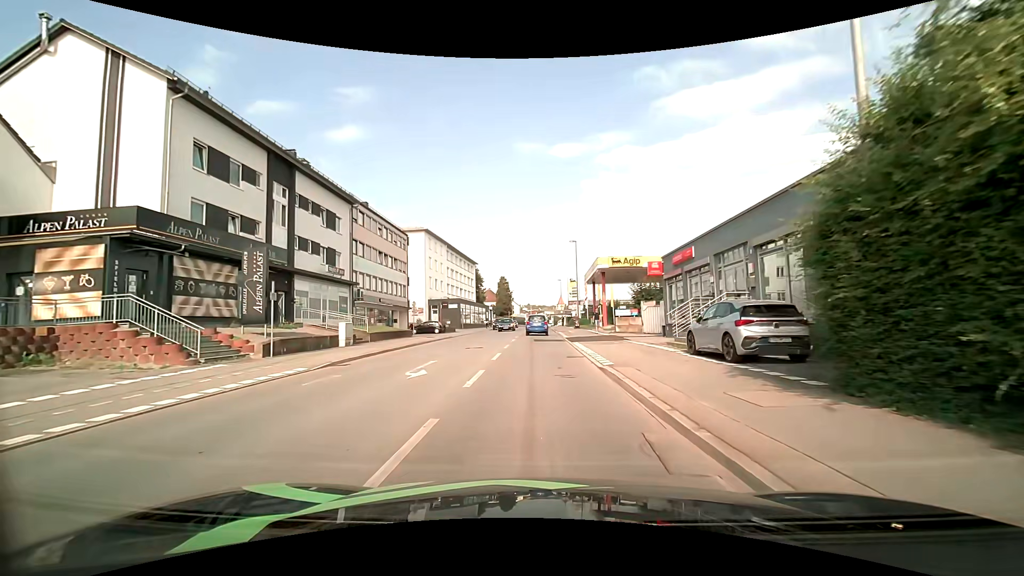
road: tertiary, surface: asphalt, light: Day
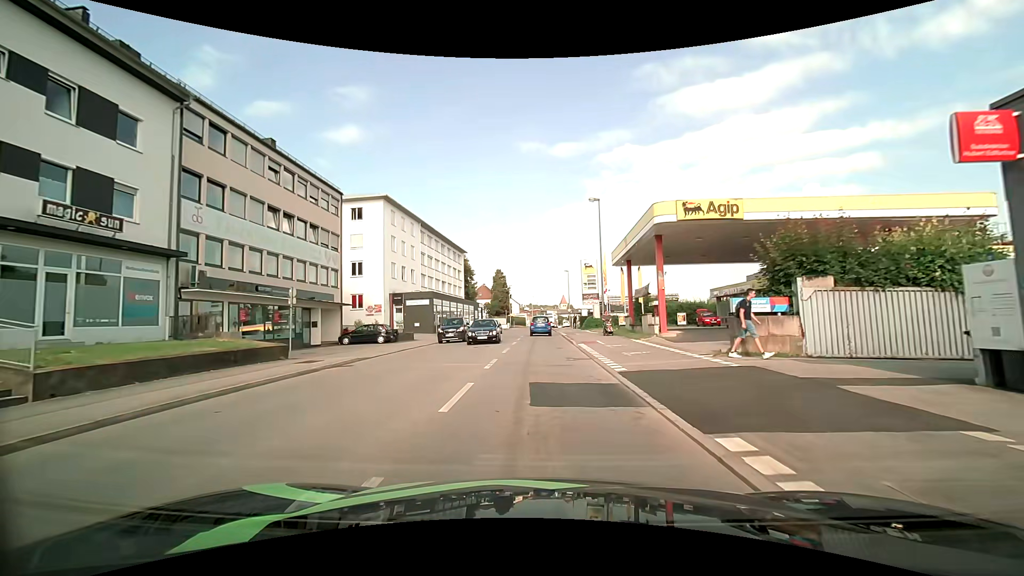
(0.0, +20.6) m; -1°
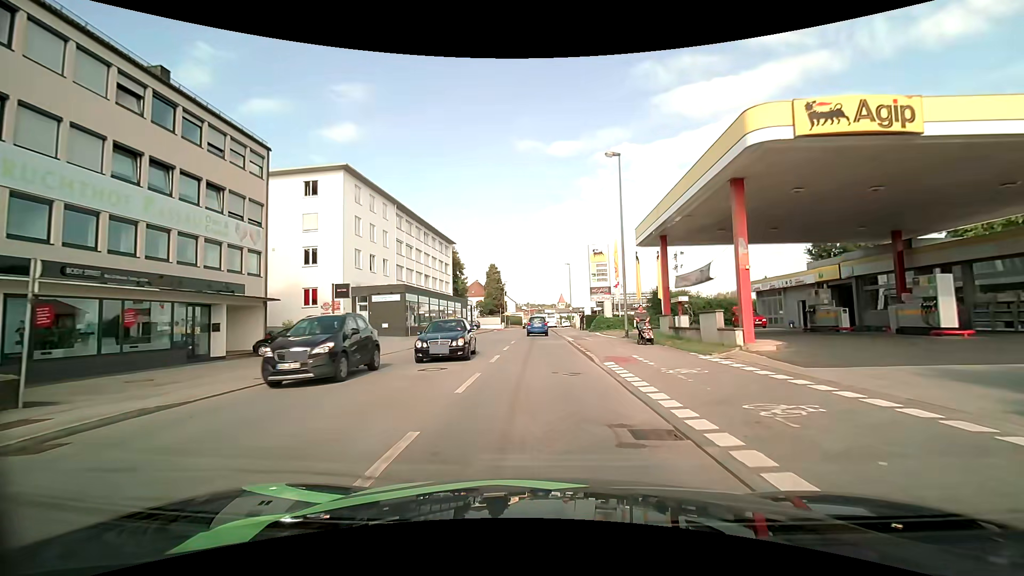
(+0.2, +10.4) m; +1°
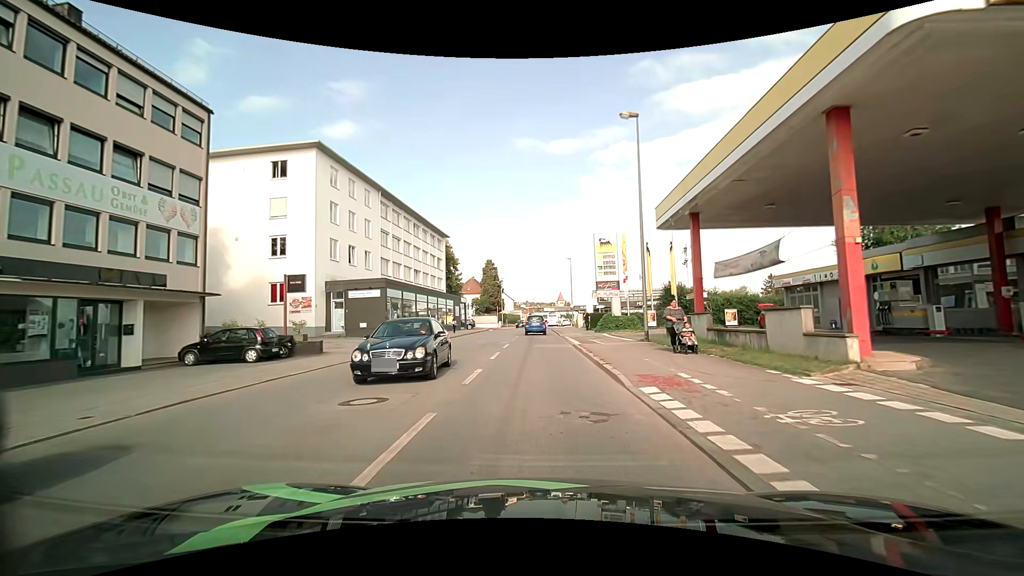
(0.0, +5.2) m; +1°
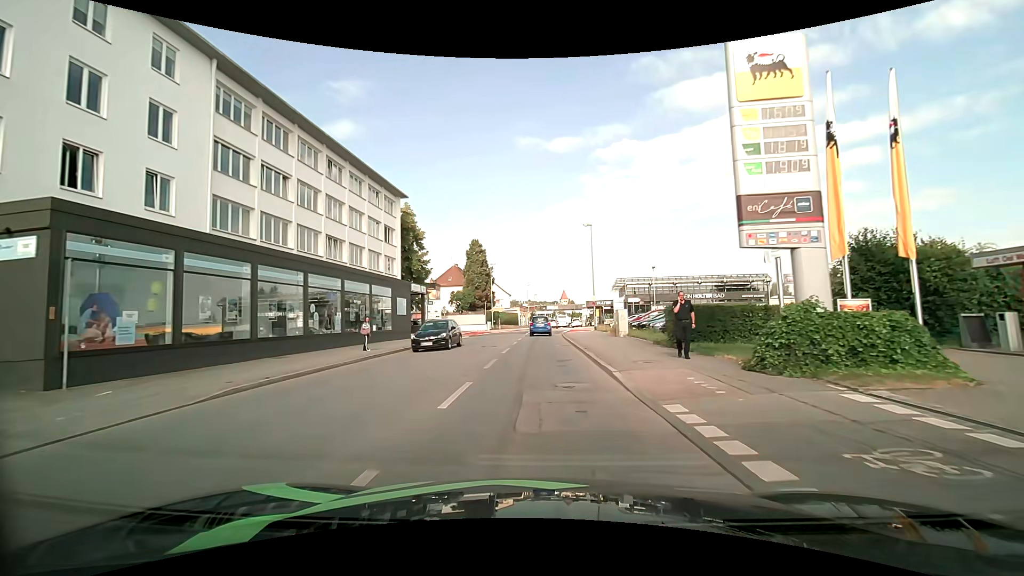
(-0.3, +26.8) m; -1°
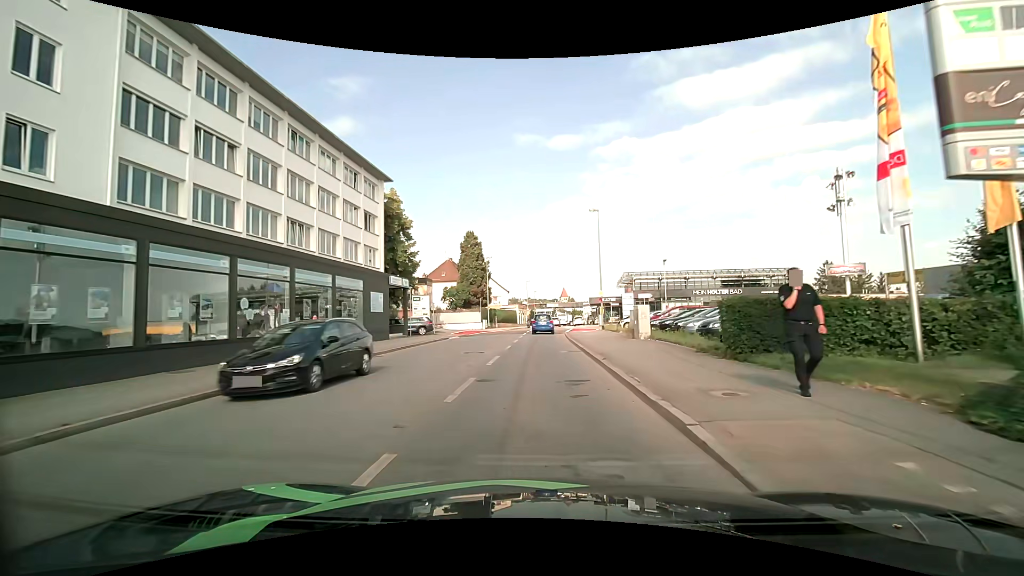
(0.0, +5.6) m; 0°
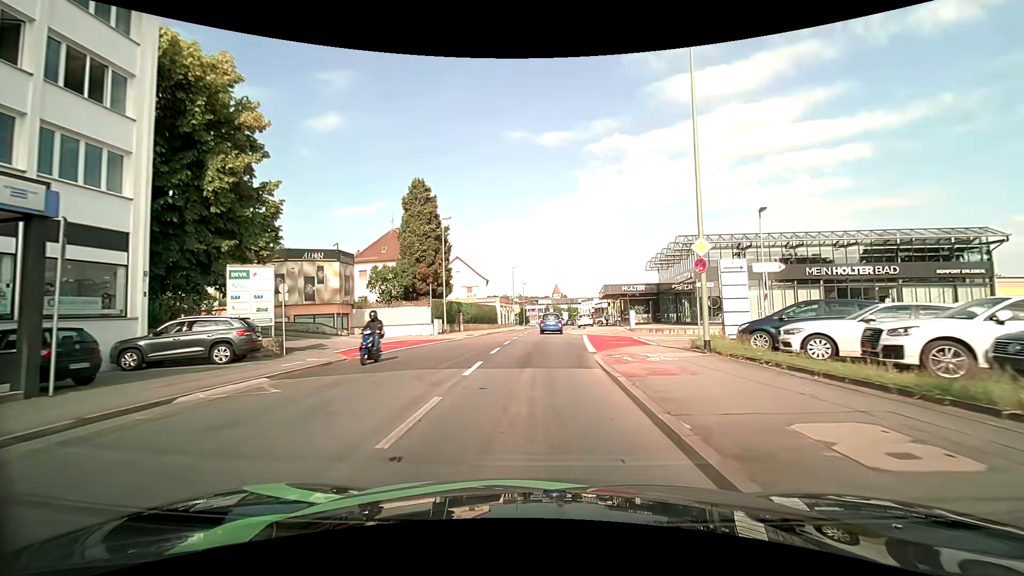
(+0.2, +27.1) m; +1°
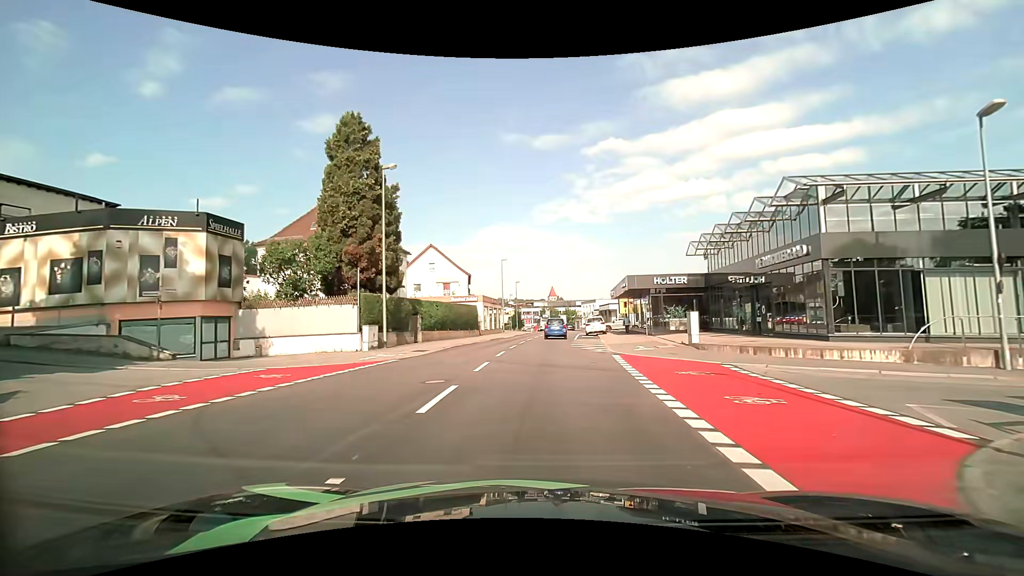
(+0.1, +15.9) m; 0°
(0, +10) (0, +20) (+1, +30) (+1, +40) (+2, +50) (+3, +60) (+4, +70) (+4, +80) (+4, +90) (+3, +100) m
